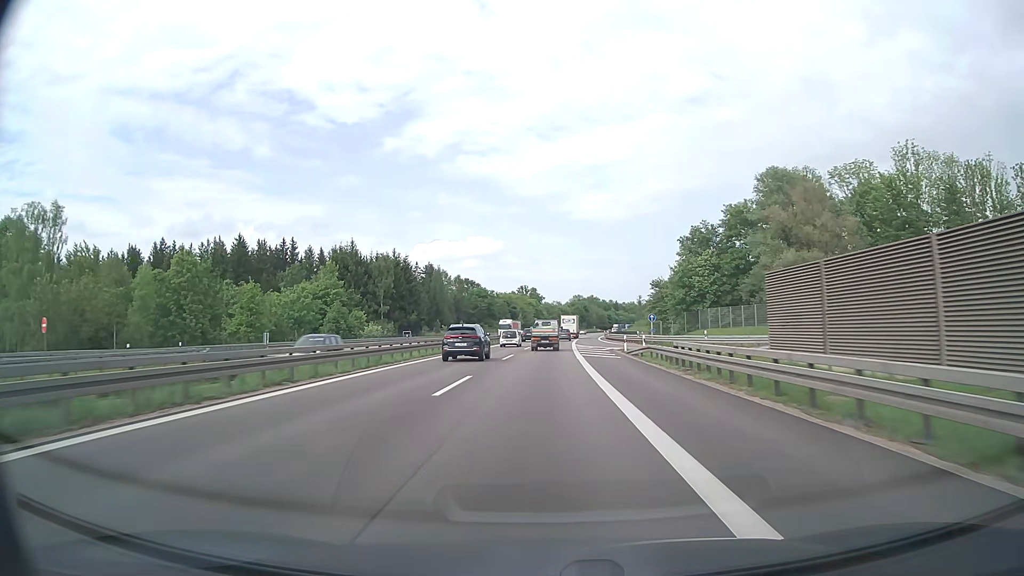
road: motorway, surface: asphalt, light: Day
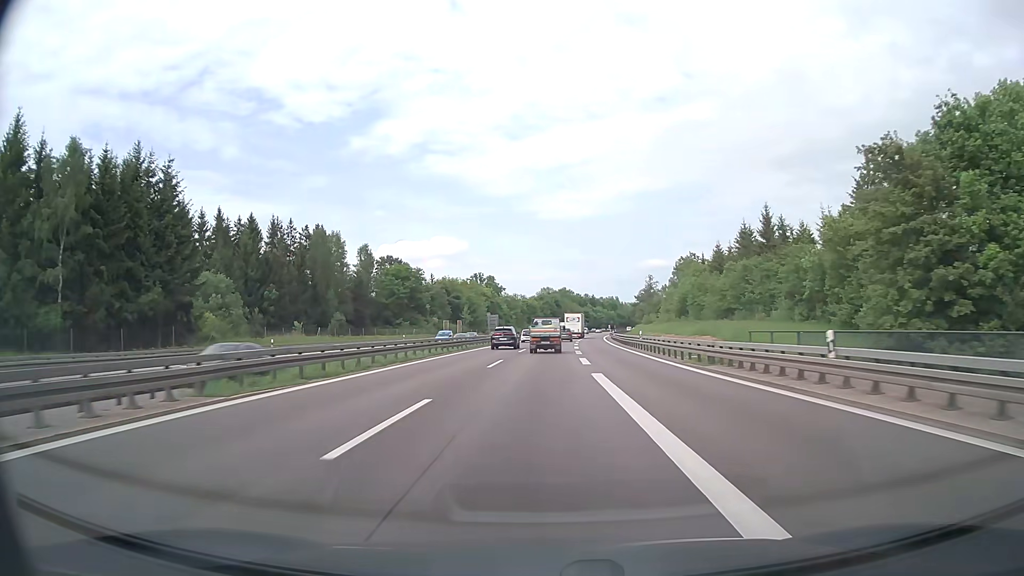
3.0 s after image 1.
(+2.0, +79.1) m; +3°
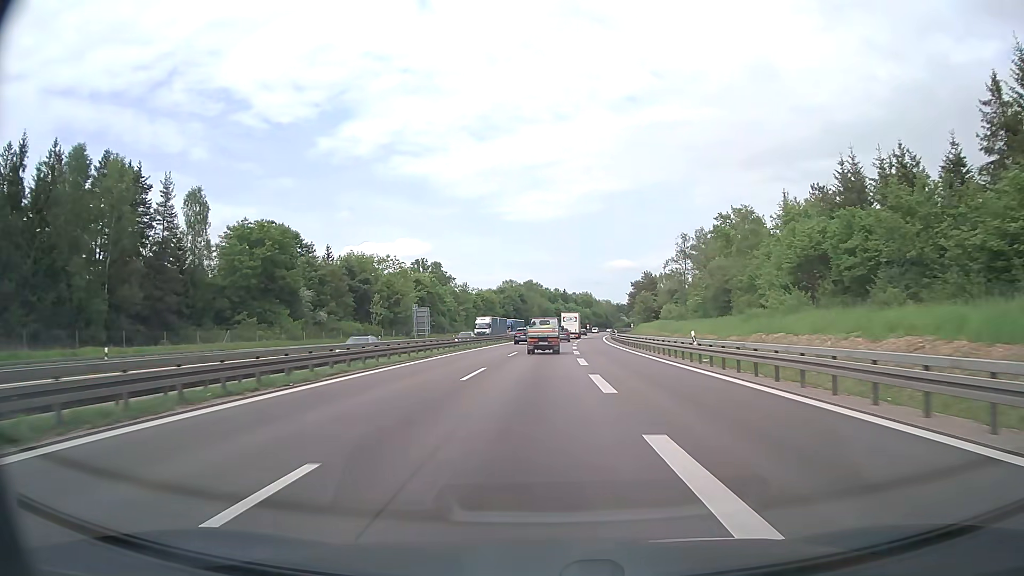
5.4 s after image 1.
(+1.4, +60.3) m; +3°
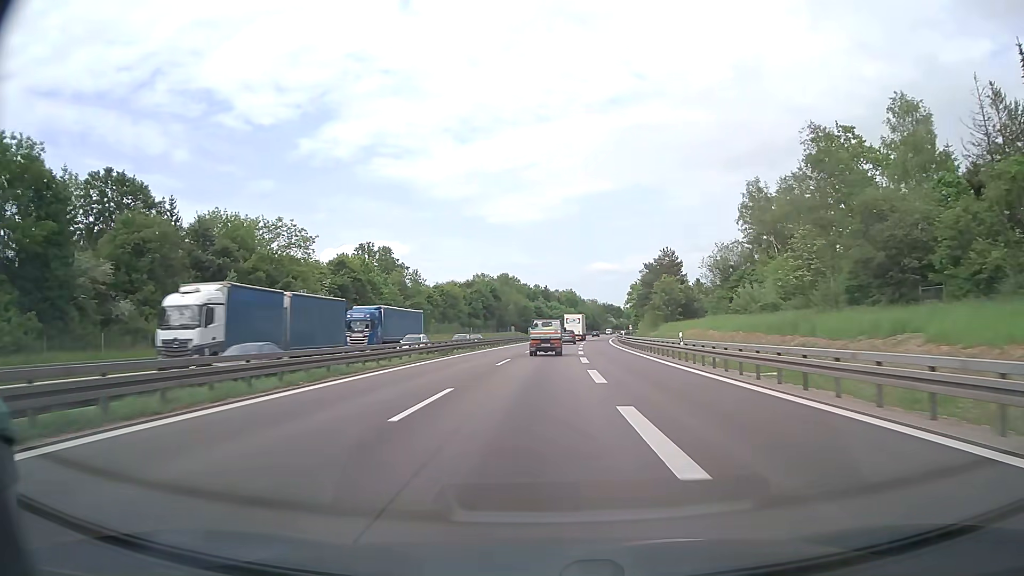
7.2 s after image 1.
(+0.7, +44.6) m; +2°
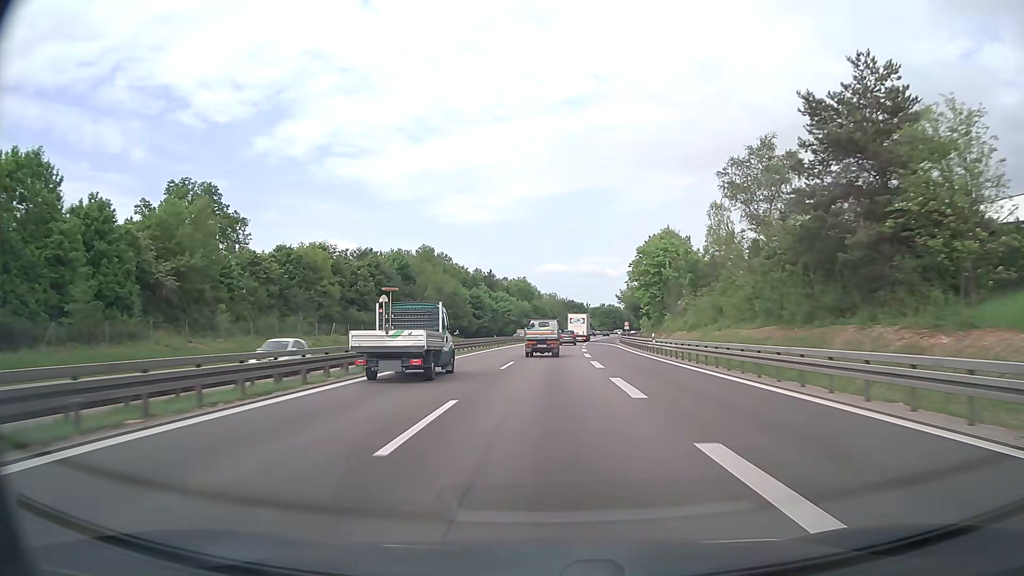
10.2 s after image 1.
(+1.9, +75.2) m; +4°
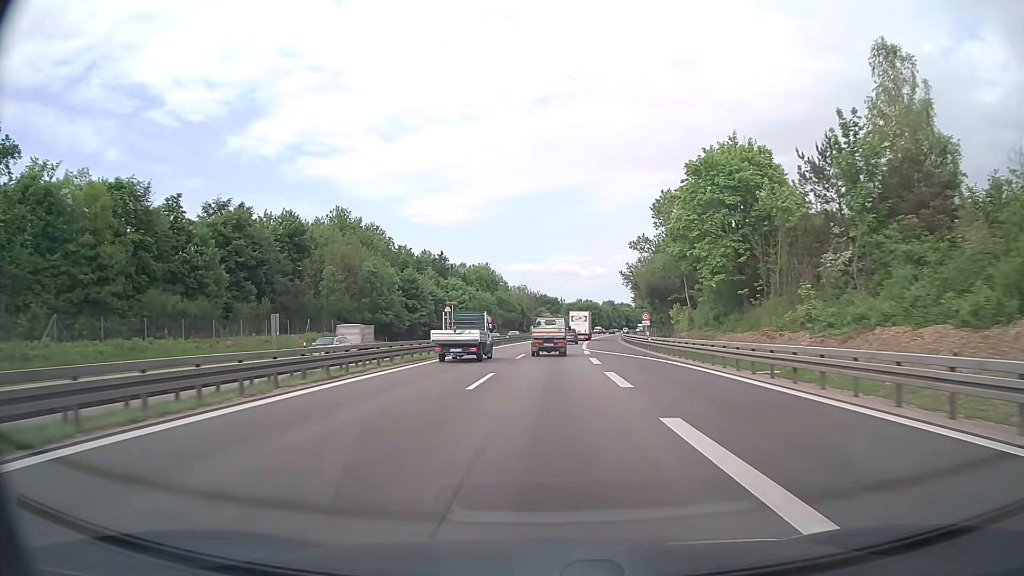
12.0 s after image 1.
(+1.0, +45.7) m; +3°
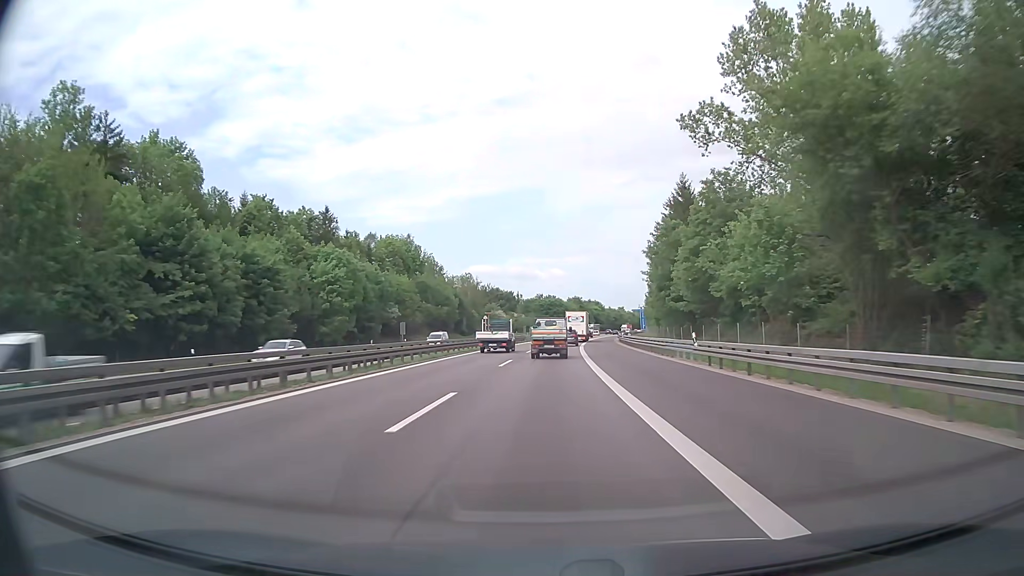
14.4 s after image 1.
(+1.9, +60.7) m; +4°
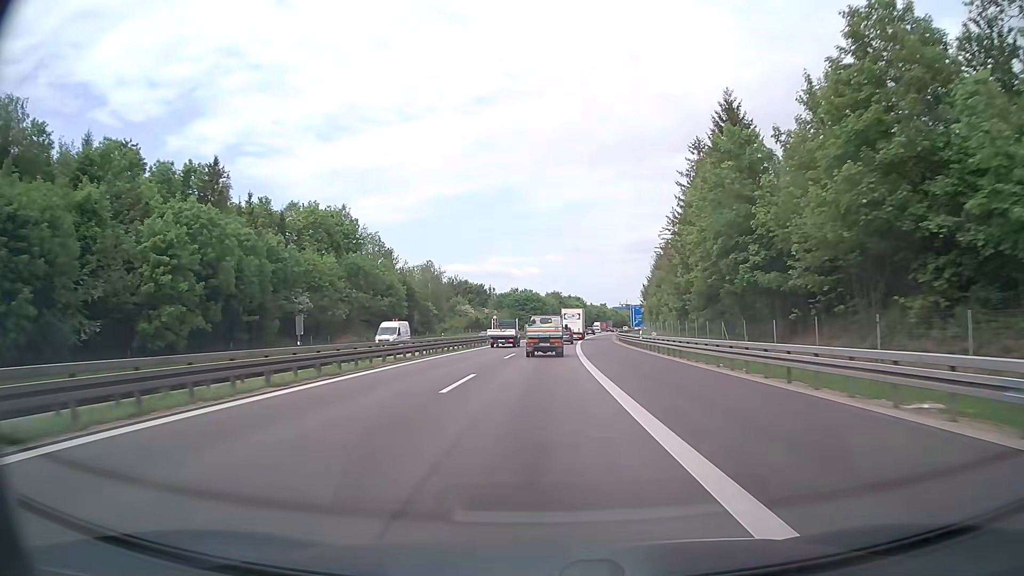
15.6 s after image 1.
(+0.5, +30.5) m; +2°
(0, +10) (0, +20) (0, +30) (+1, +40) (+1, +50) (+1, +60) (+2, +70) (+3, +80) (+4, +90) (+4, +100) m
